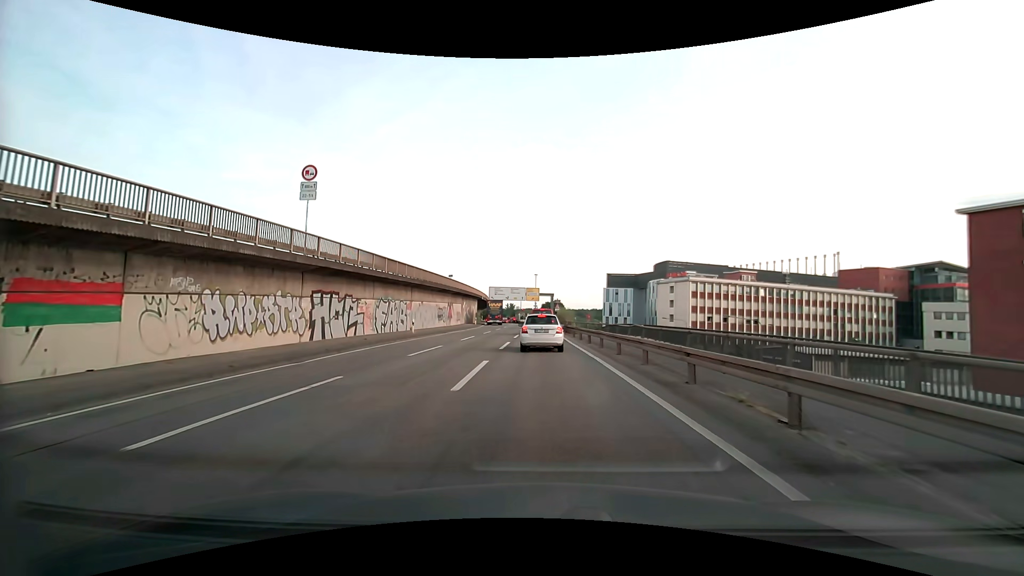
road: motorway_link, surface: asphalt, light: Day
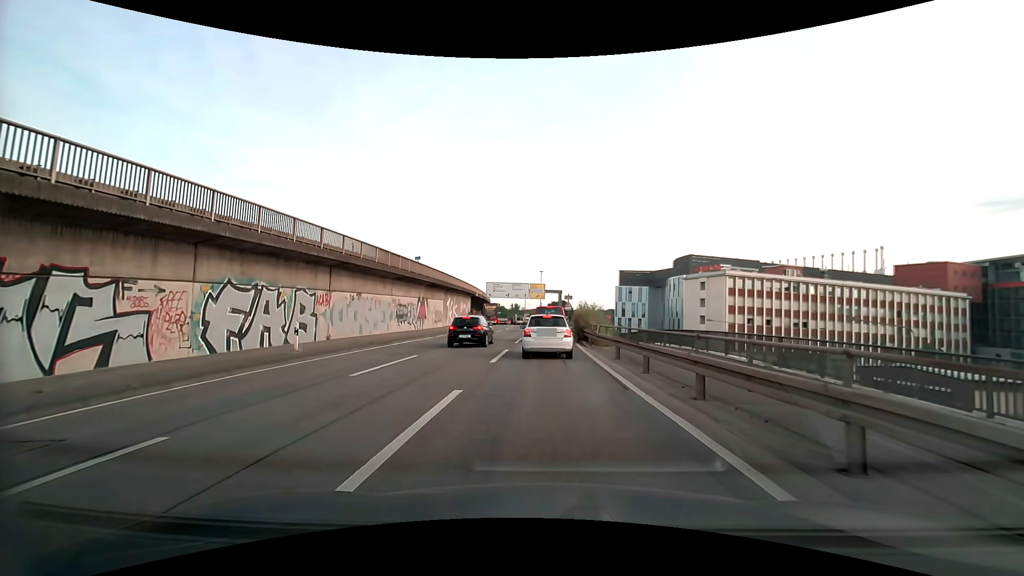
(0.0, +17.5) m; 0°
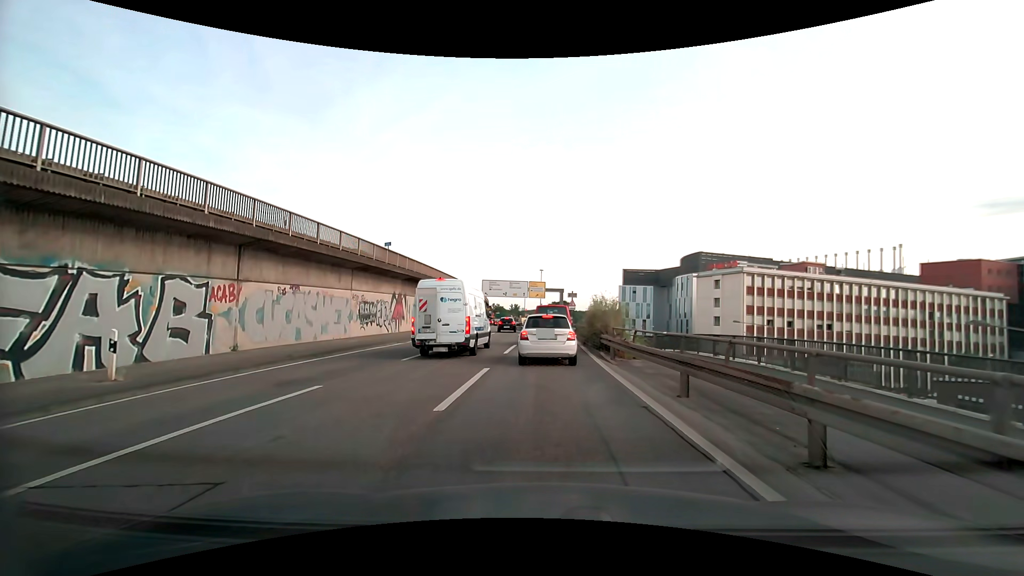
(0.0, +7.7) m; 0°
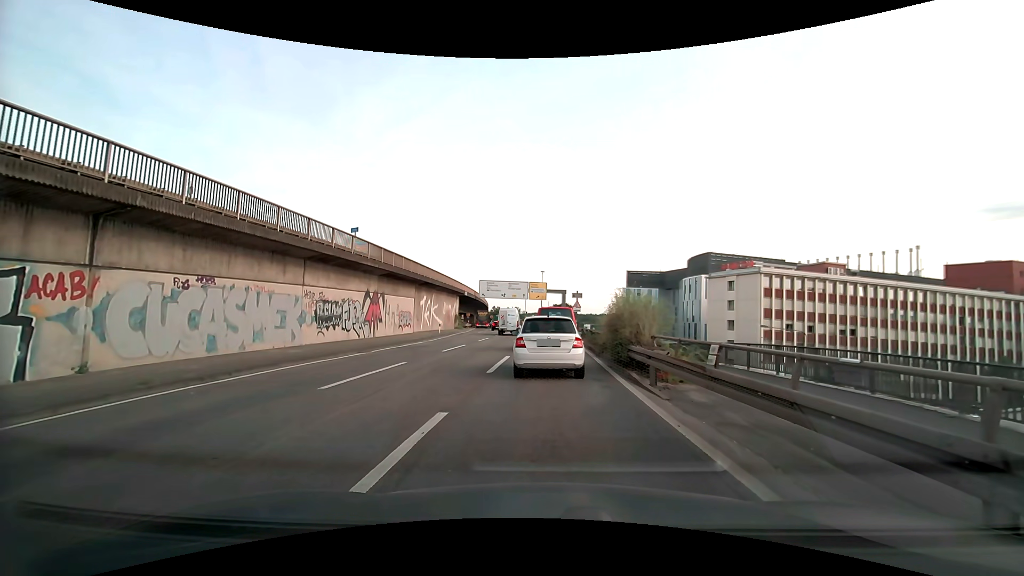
(0.0, +6.0) m; -1°
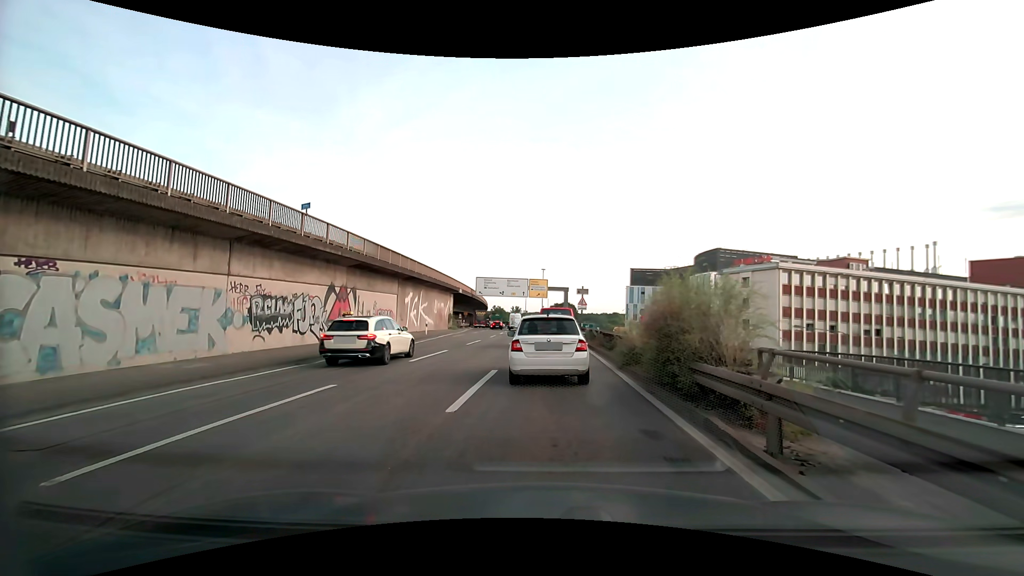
(0.0, +5.6) m; 0°
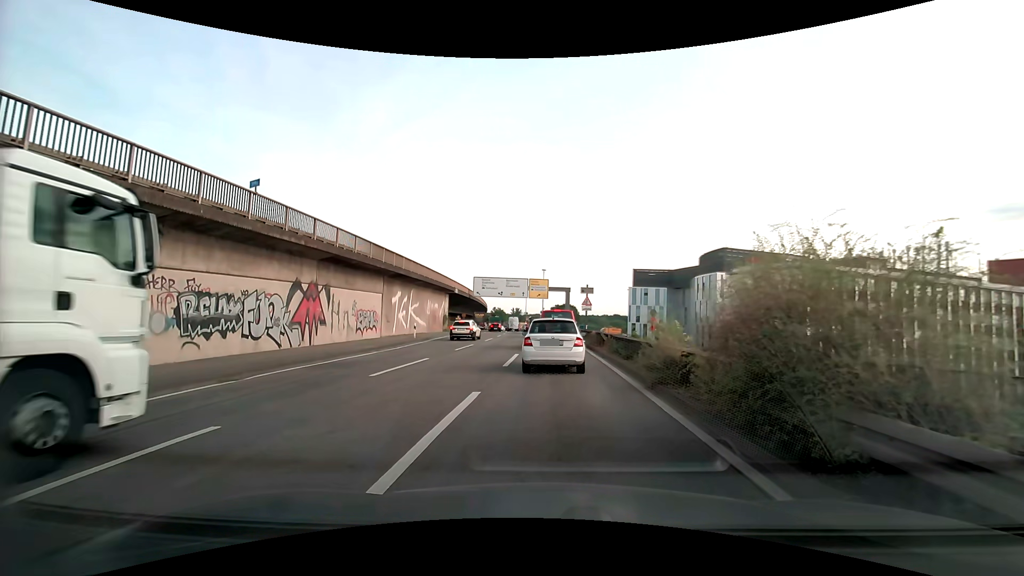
(0.0, +3.9) m; 0°
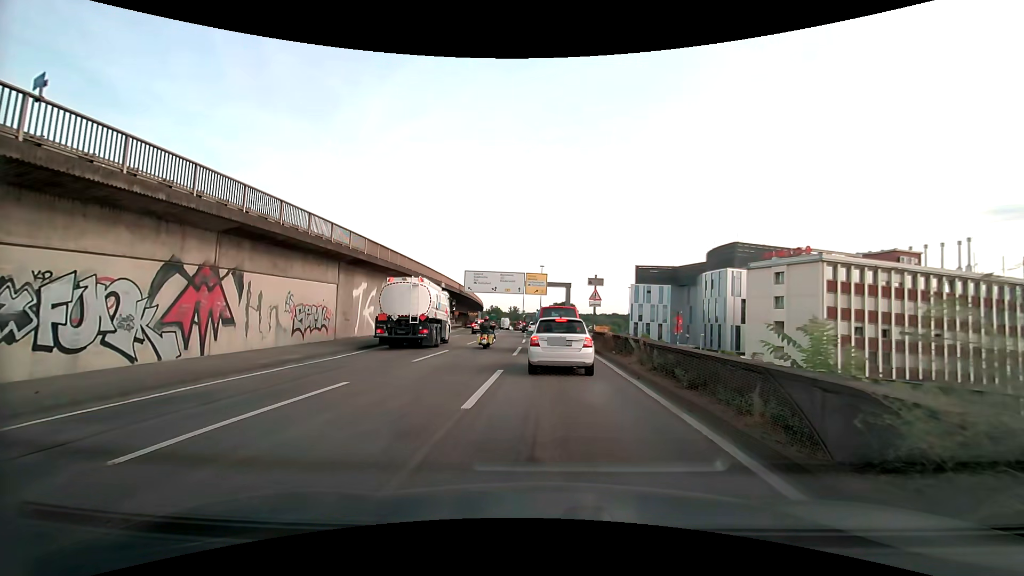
(0.0, +7.6) m; +1°
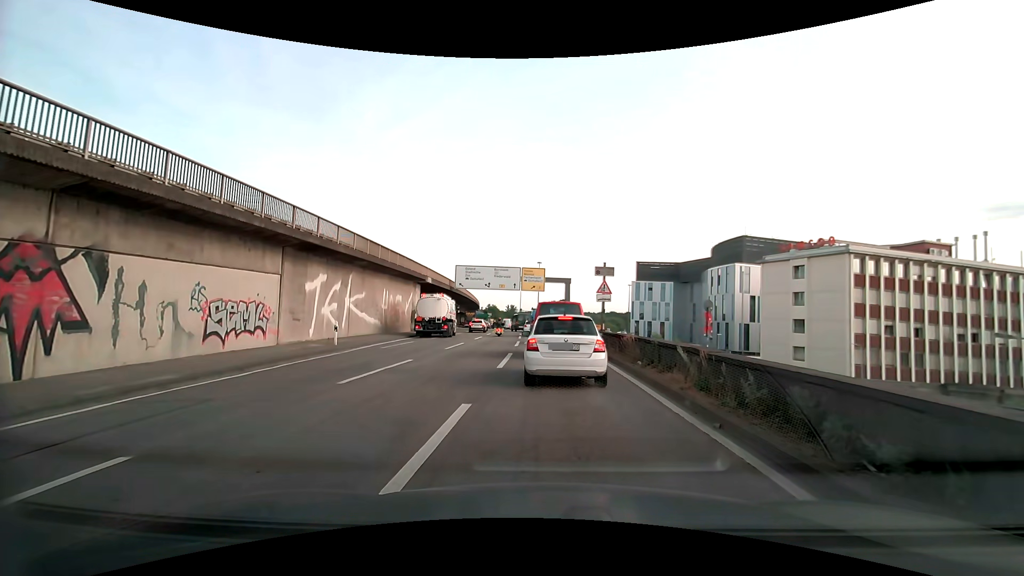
(0.0, +5.8) m; 0°
(0, +10) (0, +20) (0, +30) (-1, +40) (-2, +50) (-3, +60) (-4, +70) (-5, +80) (-6, +90) (-7, +100) m
